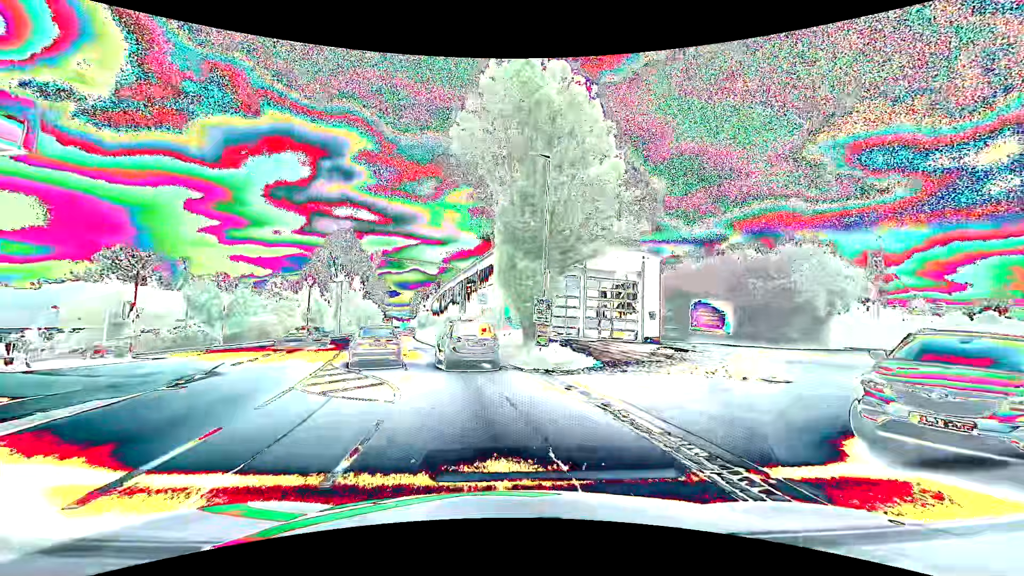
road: tertiary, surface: asphalt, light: Day
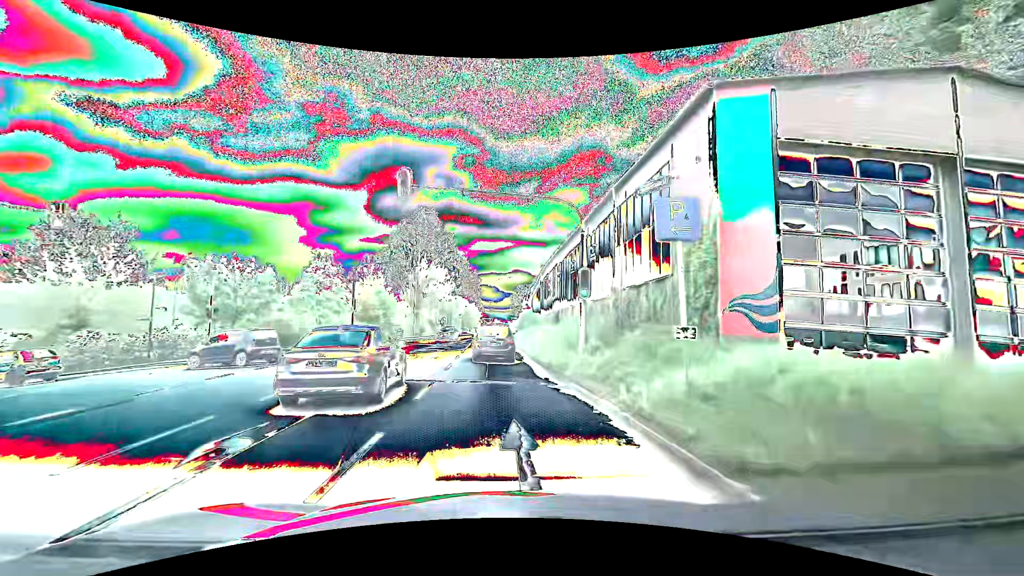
(-2.0, +18.9) m; -12°
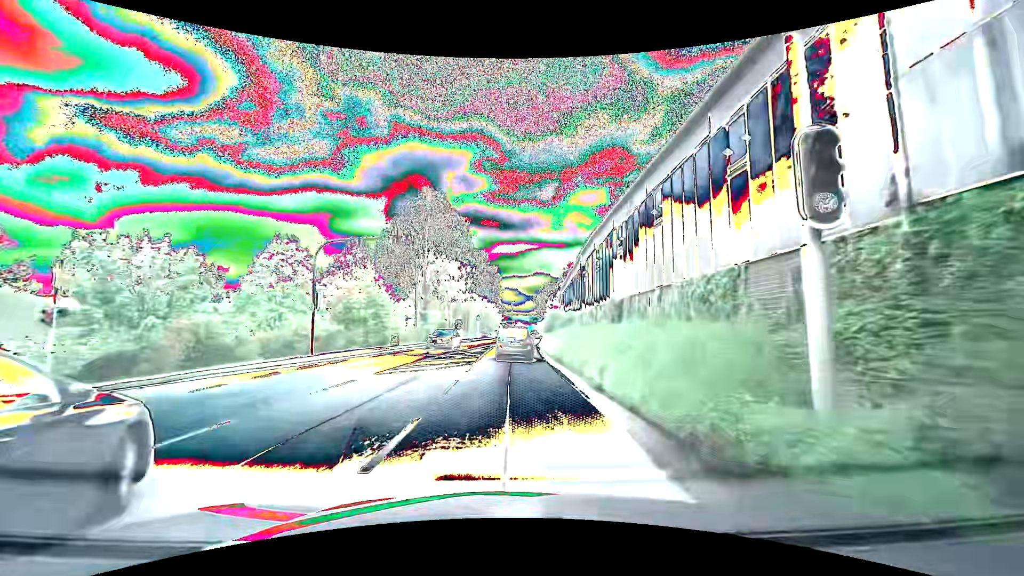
(-0.3, +11.5) m; -2°
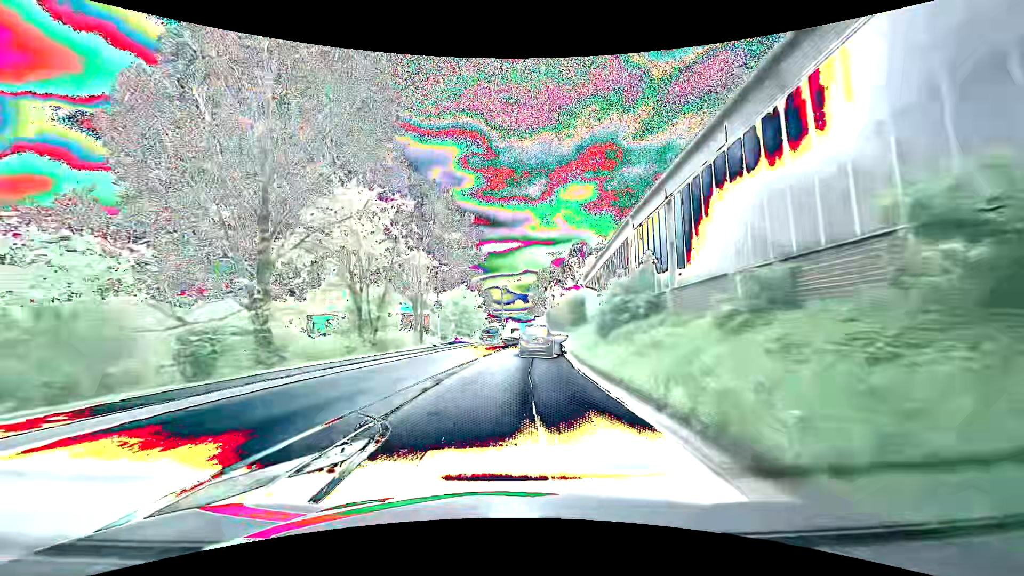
(-0.1, +35.0) m; +1°
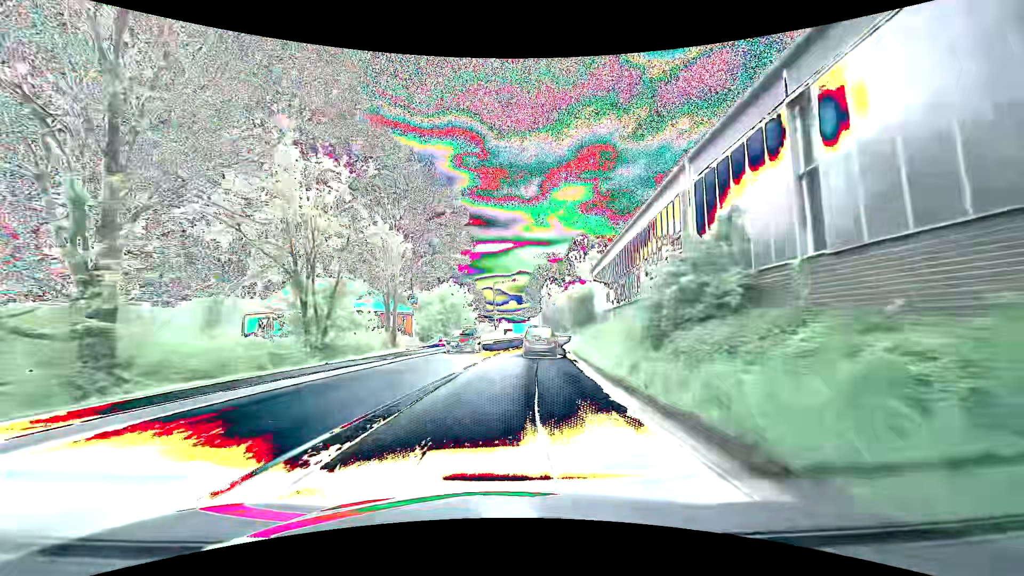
(0.0, +7.6) m; +1°
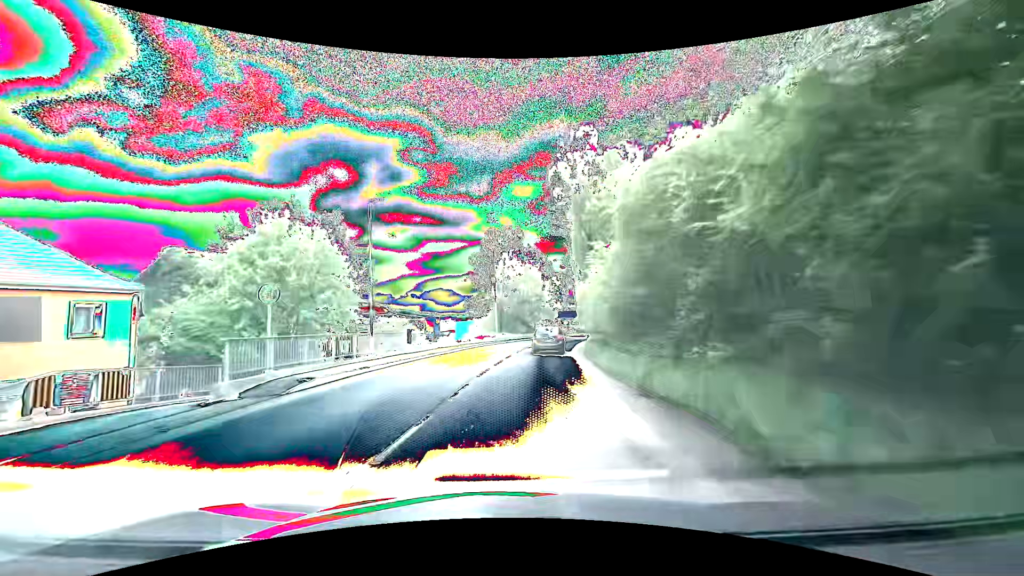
(+2.0, +38.9) m; +6°
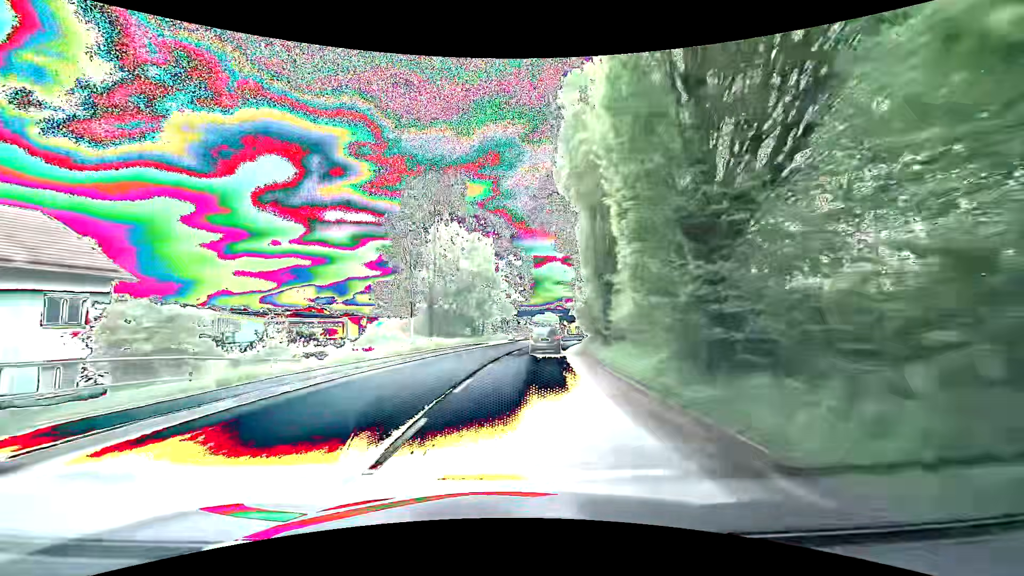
(+1.1, +24.2) m; +5°
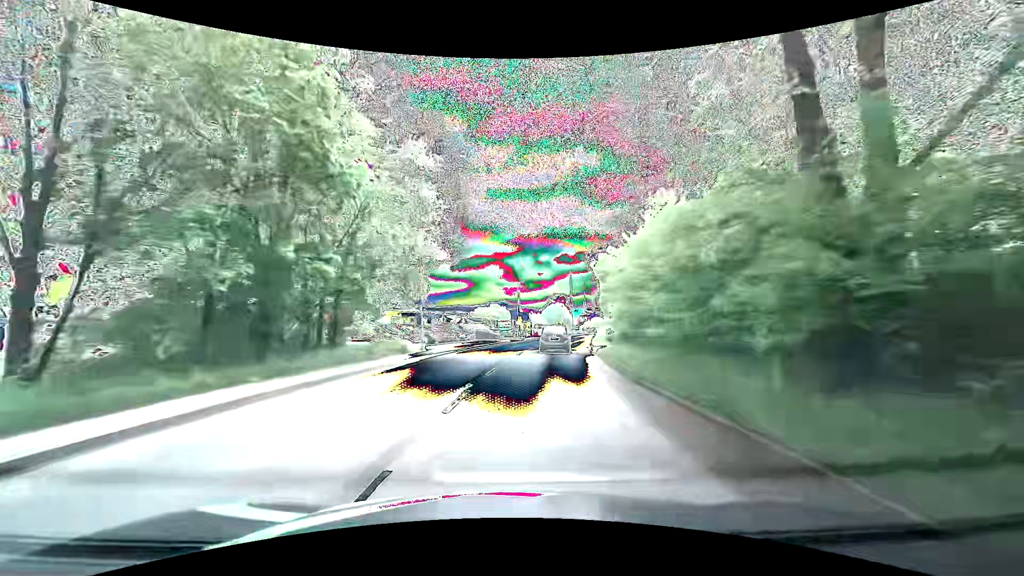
(+1.7, +32.5) m; +6°
(0, +10) (+1, +20) (+2, +30) (+4, +40) (+6, +50) (+8, +59) (+10, +69) (+13, +79) (+15, +88) (+17, +98) m
